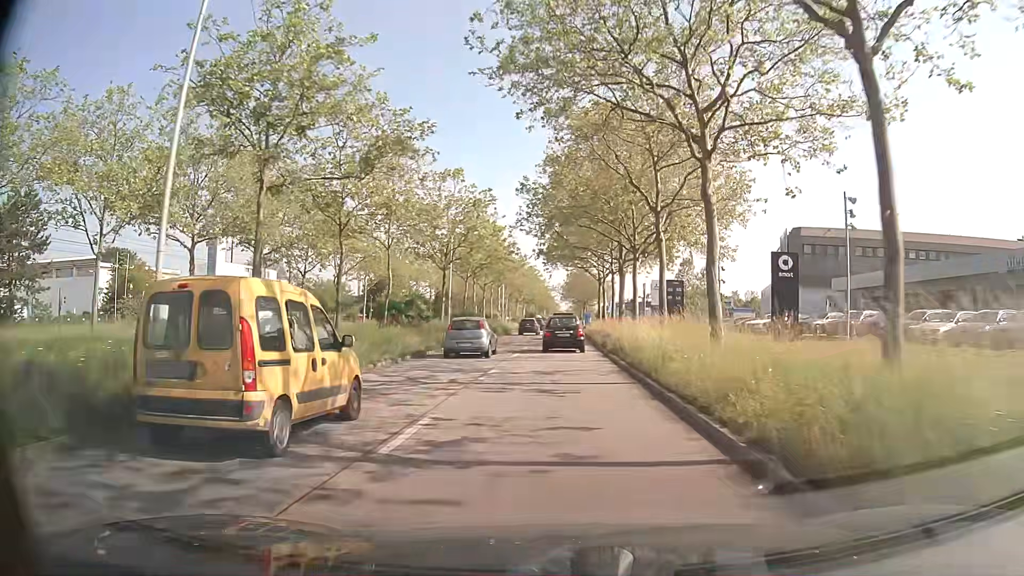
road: primary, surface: asphalt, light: Day
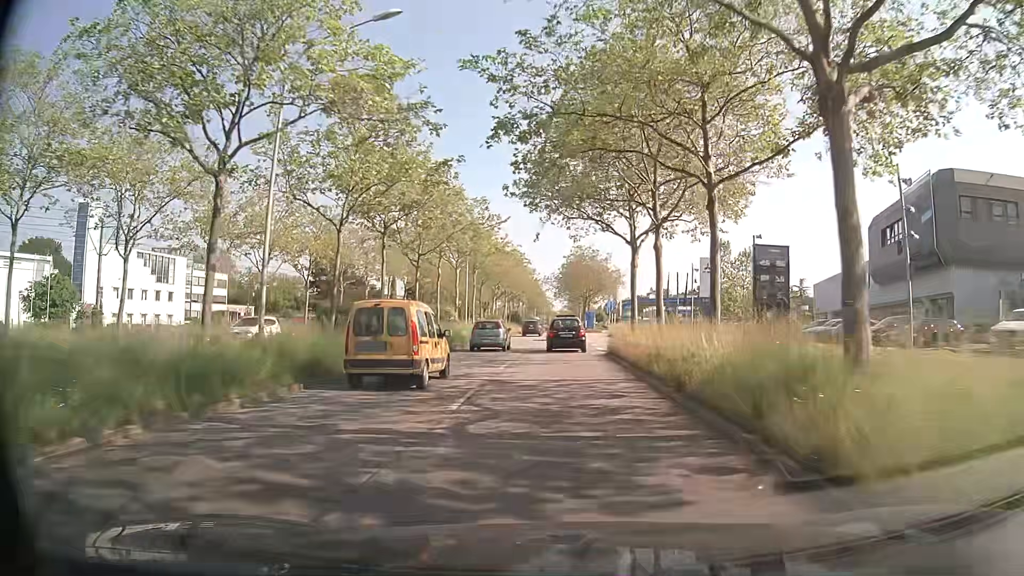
(+0.1, +30.8) m; 0°
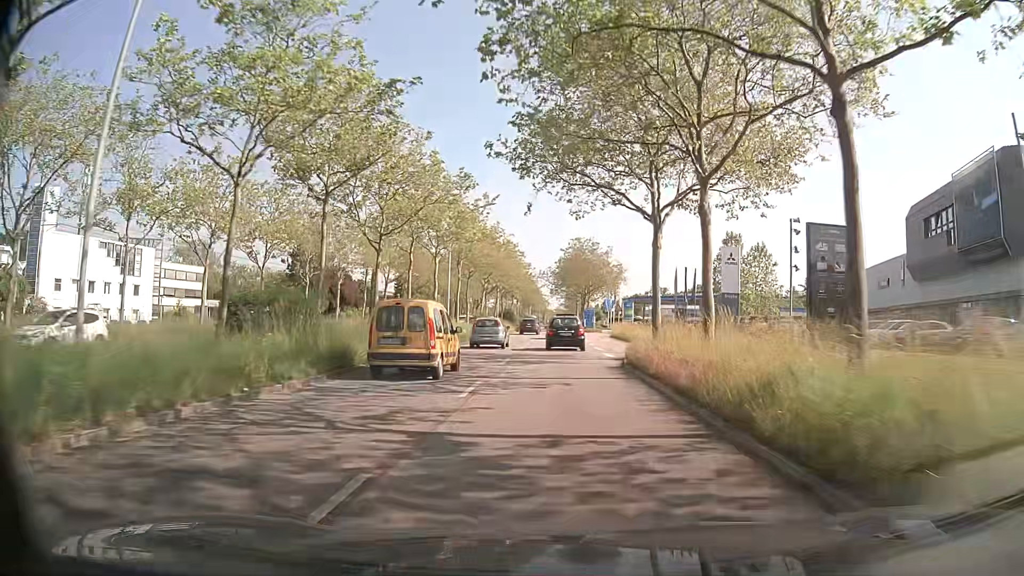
(0.0, +7.8) m; +1°
(0, +10) (0, +20) (0, +30) (0, +40) (+1, +50) (+1, +60) (+1, +70) (+1, +80) (+1, +90) (+1, +100) m
